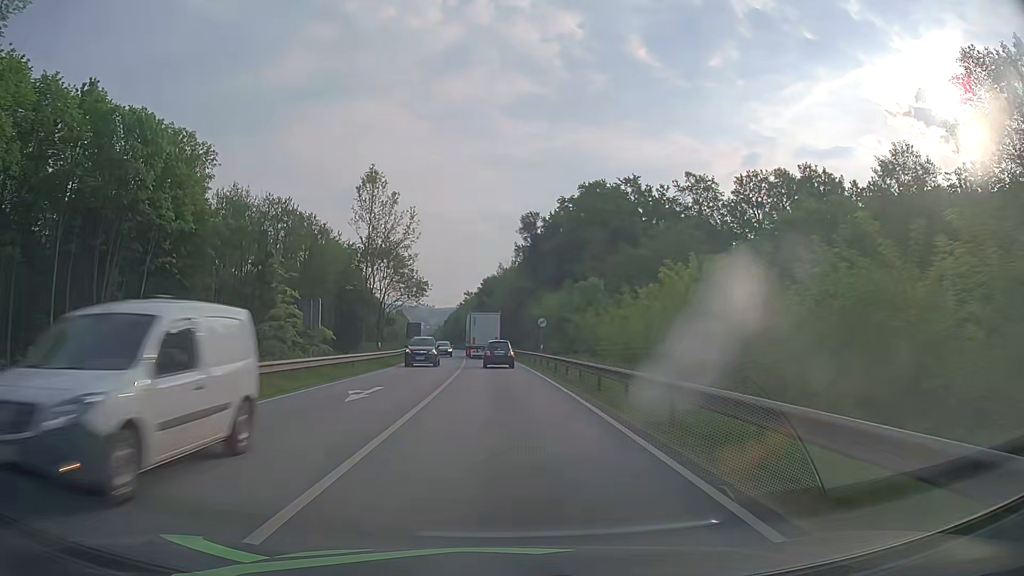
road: primary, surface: asphalt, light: Day
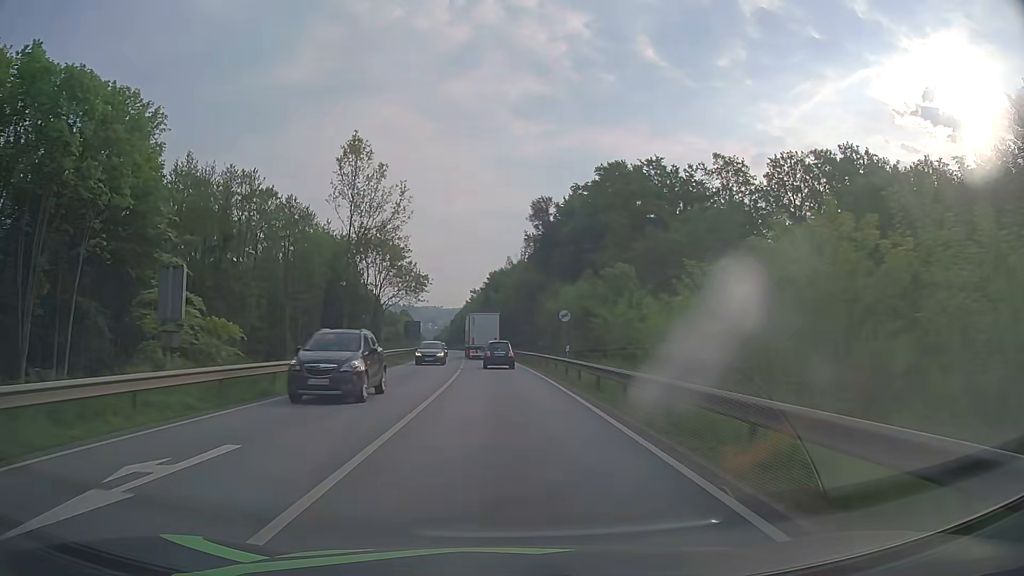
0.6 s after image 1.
(-0.1, +11.6) m; -1°
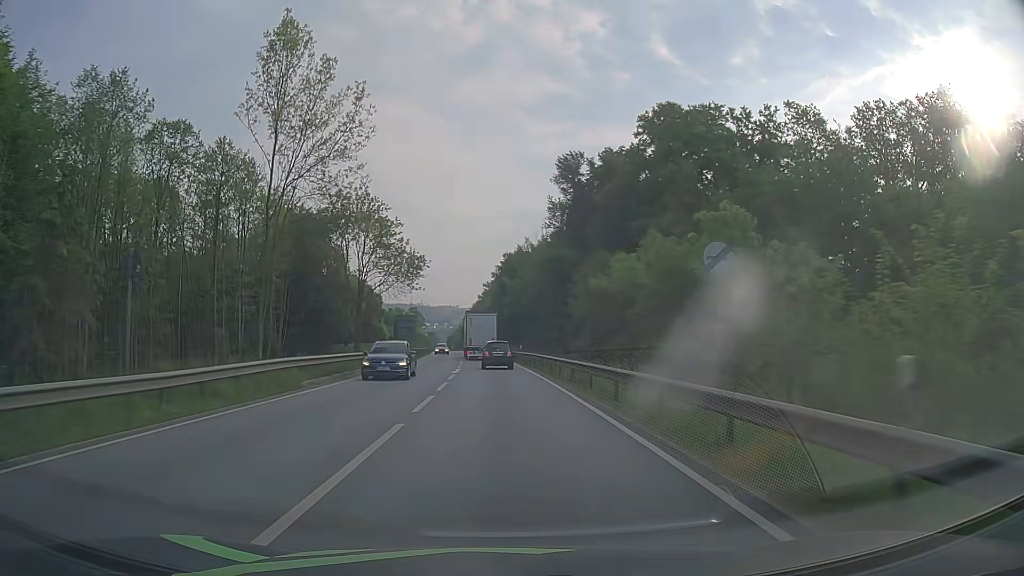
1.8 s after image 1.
(-0.3, +23.1) m; -1°
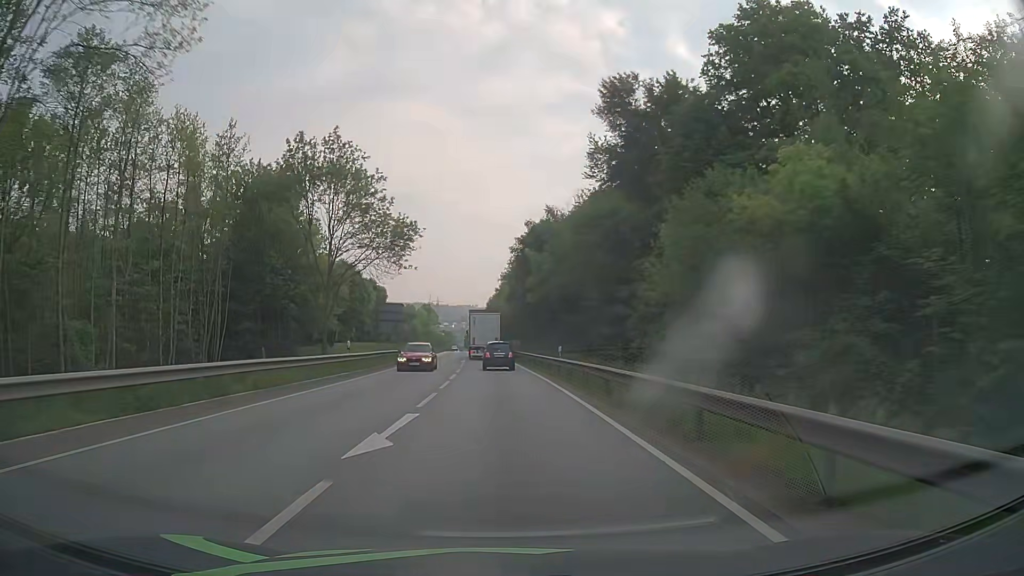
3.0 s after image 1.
(-0.3, +22.9) m; -2°
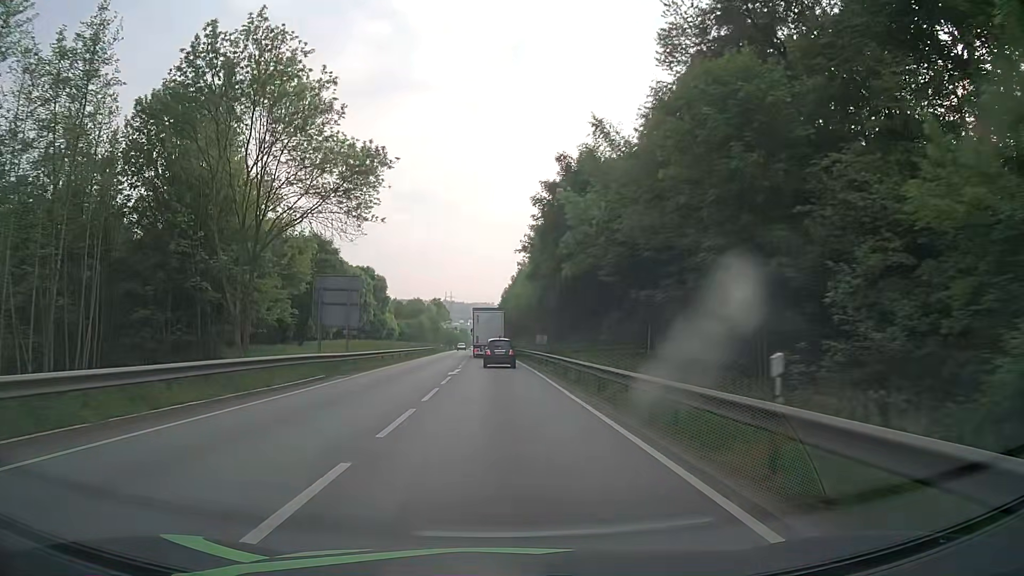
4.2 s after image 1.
(-0.3, +22.7) m; -1°
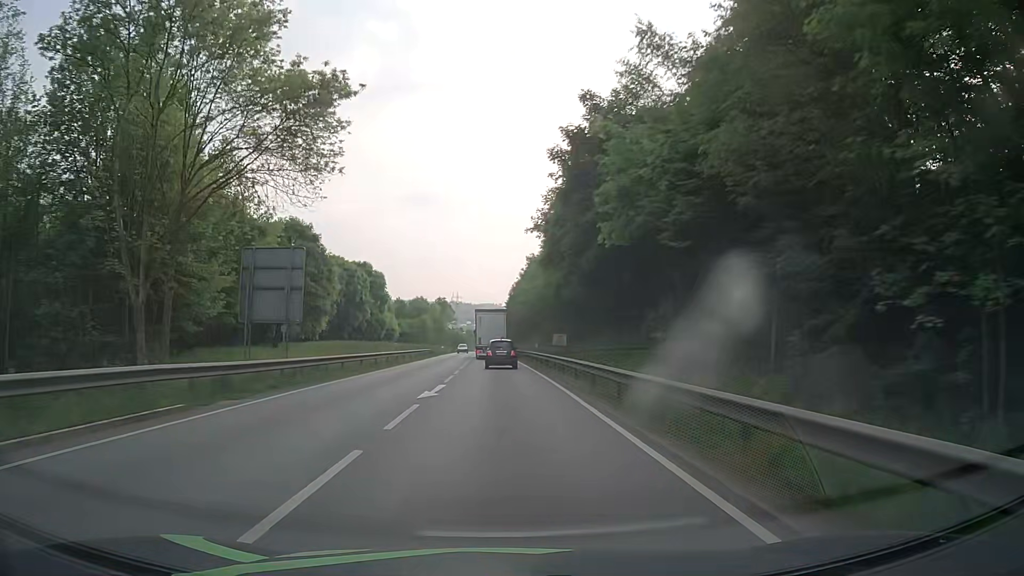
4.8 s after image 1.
(-0.1, +11.3) m; -1°
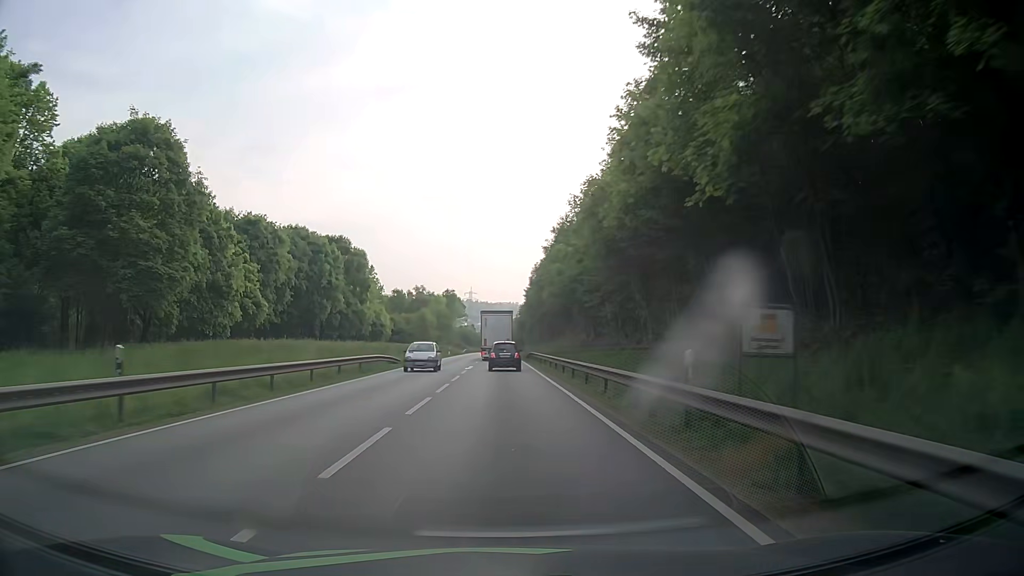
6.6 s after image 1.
(-0.4, +33.6) m; -2°
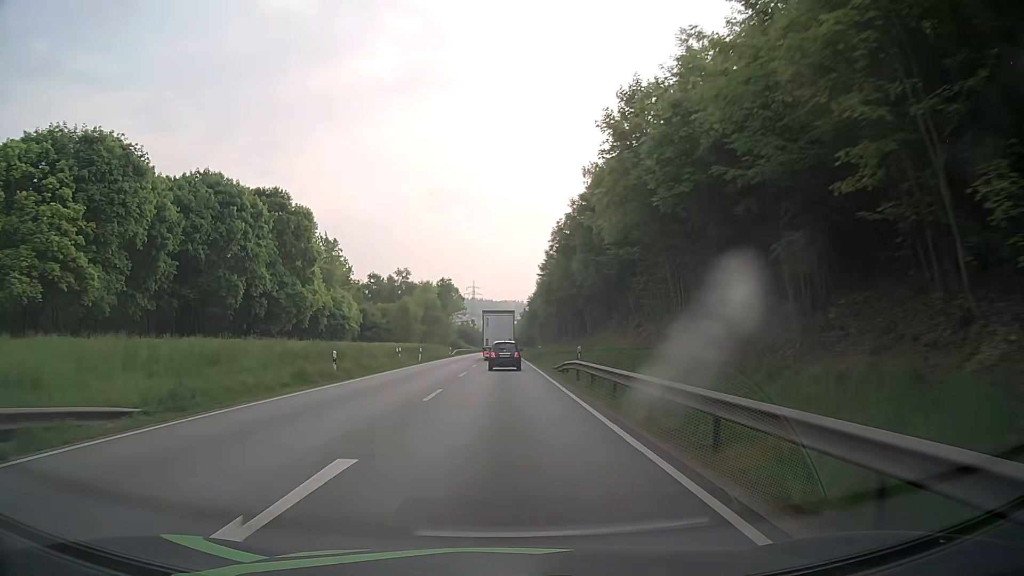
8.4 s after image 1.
(-0.1, +33.6) m; 0°
(0, +10) (0, +20) (0, +30) (0, +40) (0, +50) (0, +60) (0, +70) (0, +80) (0, +90) (0, +100) m
